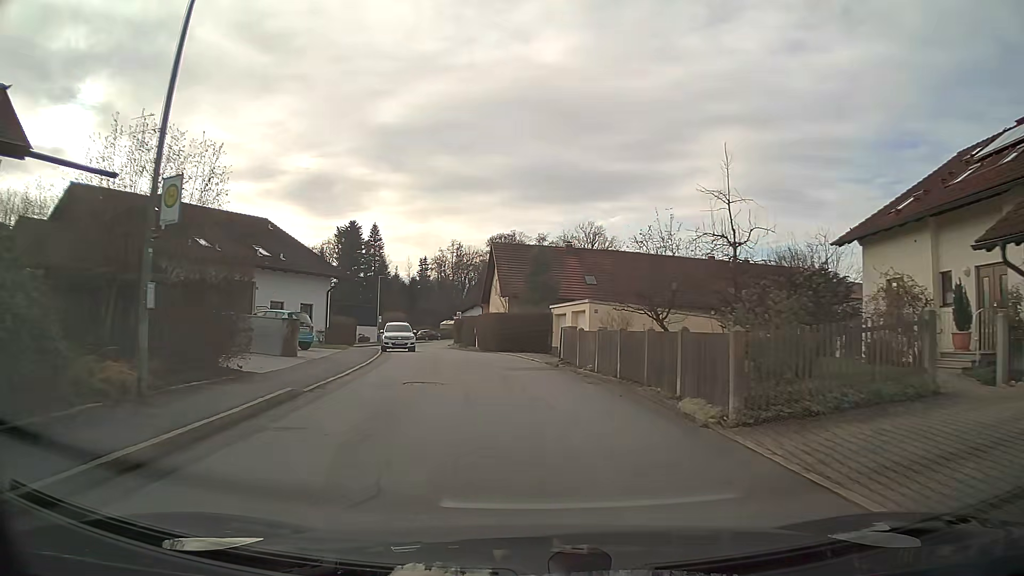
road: residential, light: Day
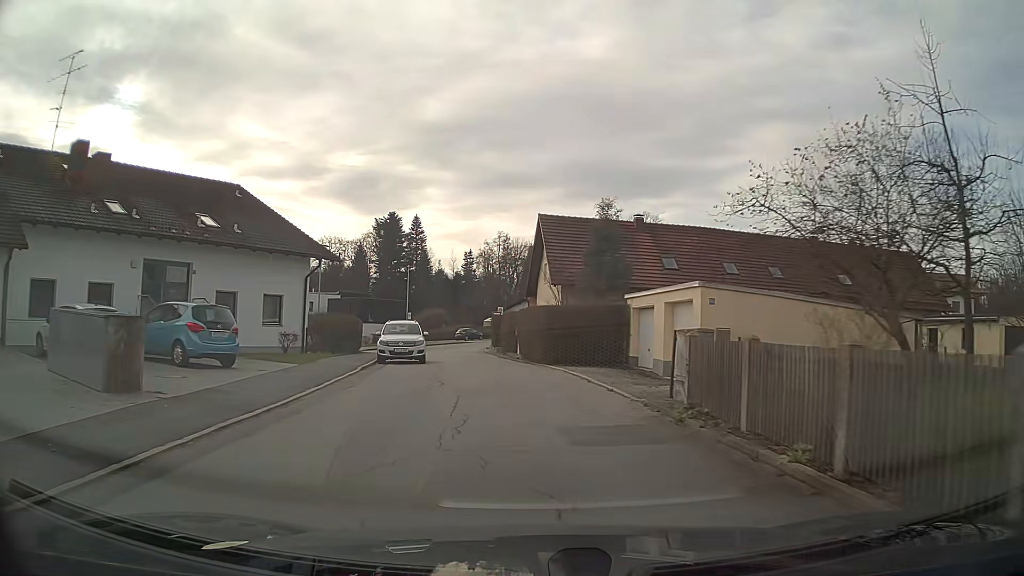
(-0.4, +11.8) m; -4°
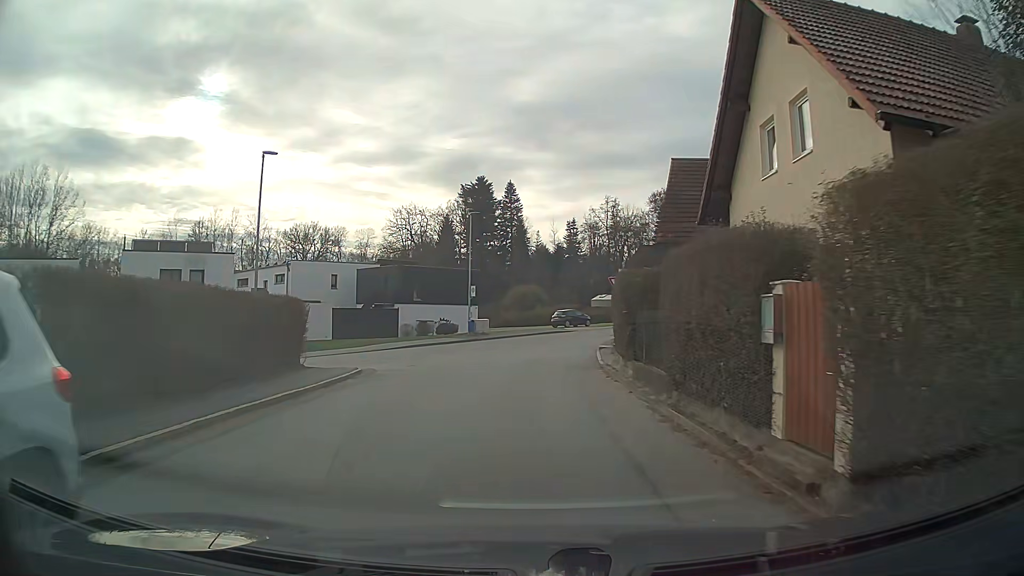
(-1.9, +25.6) m; -9°
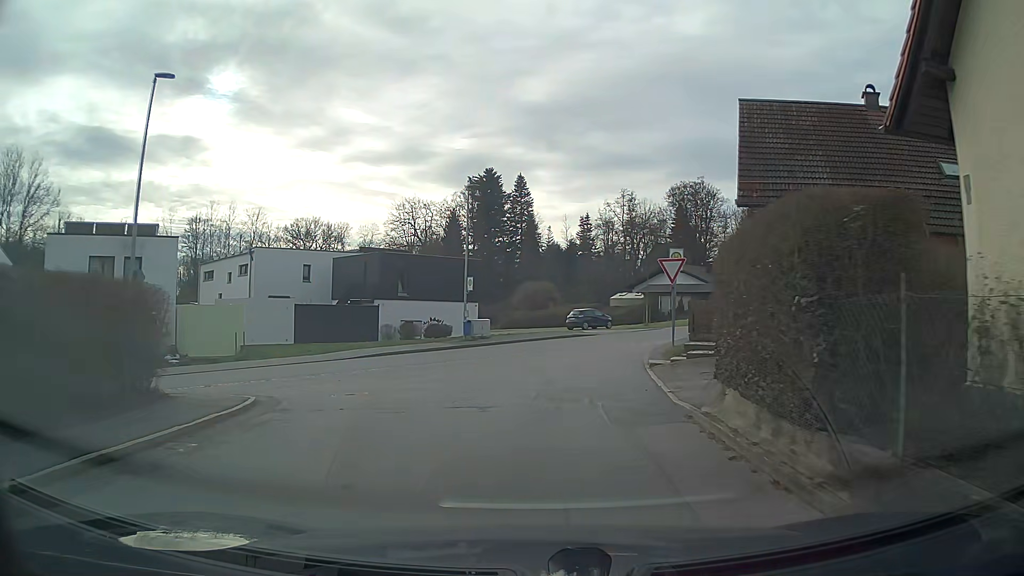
(-0.1, +9.1) m; -1°
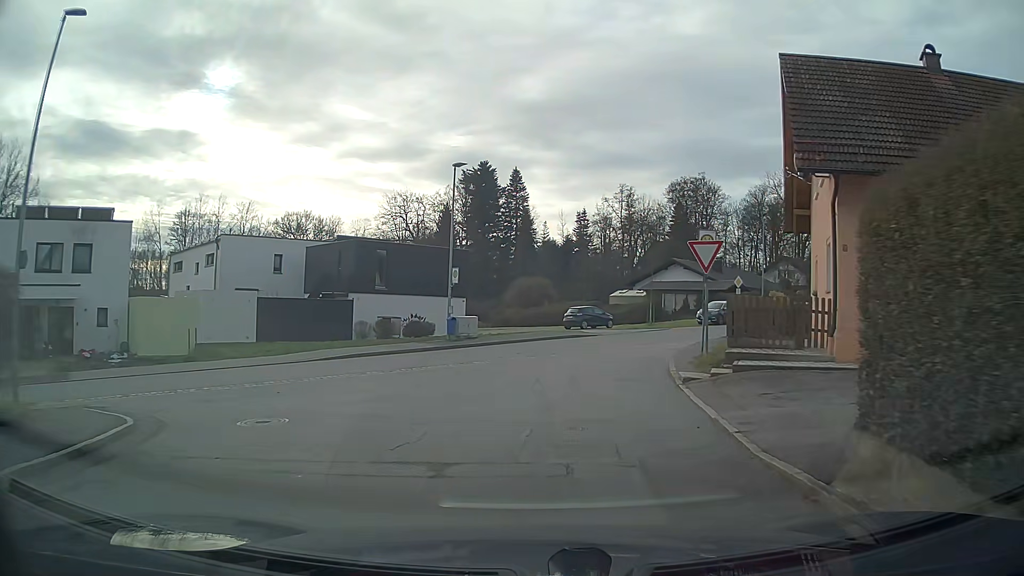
(0.0, +4.3) m; +1°
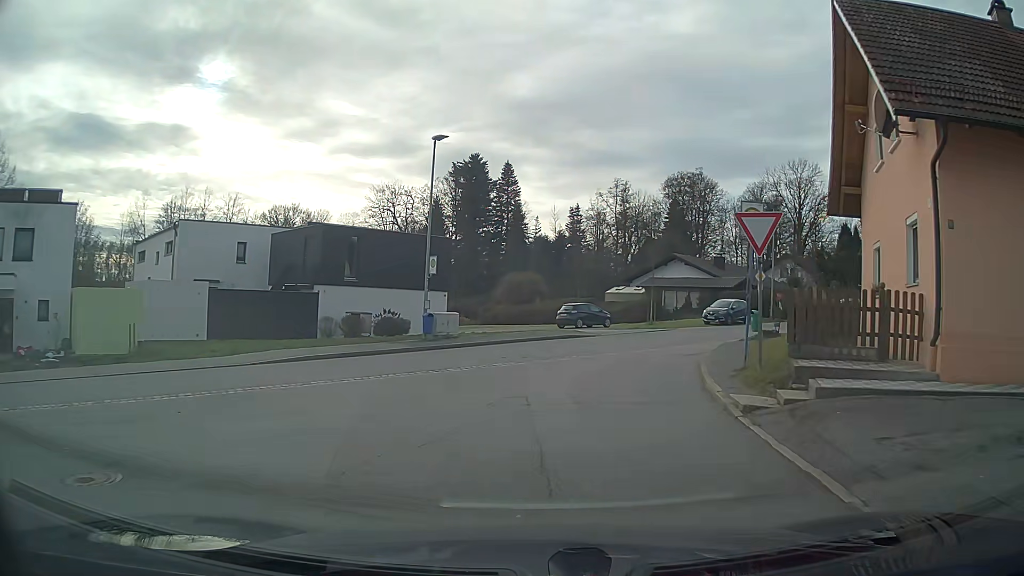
(0.0, +4.1) m; +1°
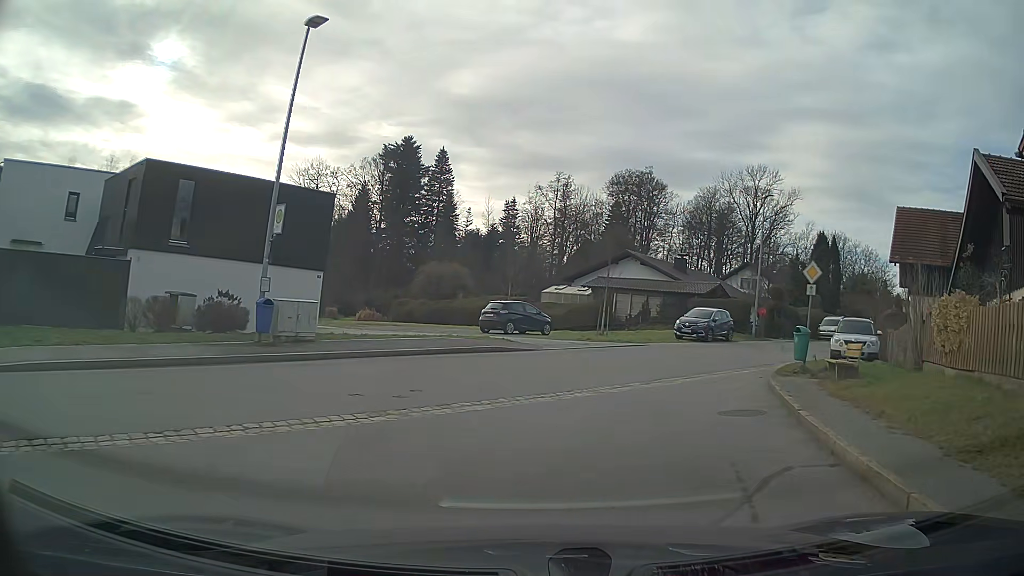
(+0.5, +10.3) m; +7°
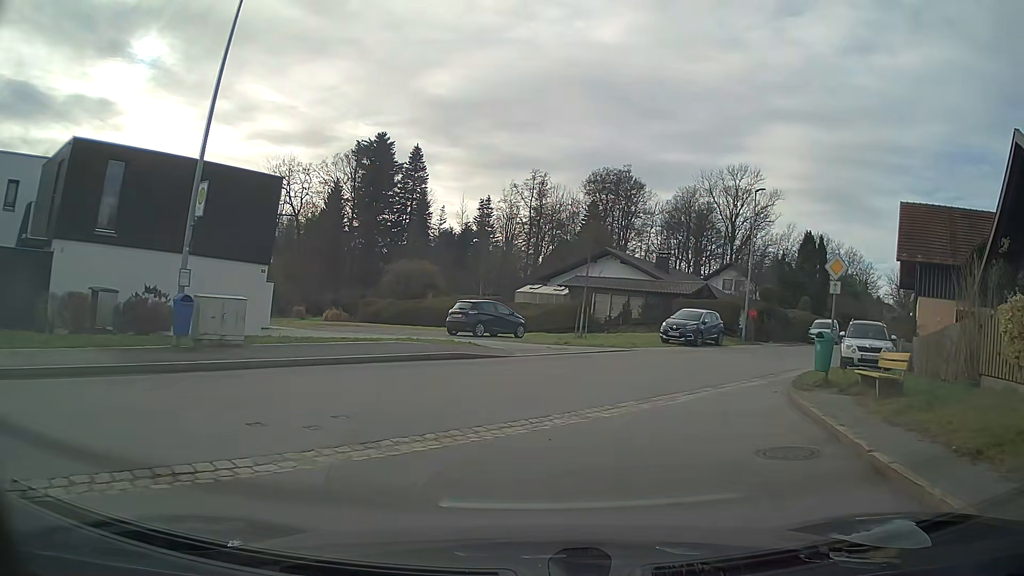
(+0.1, +2.7) m; +3°
